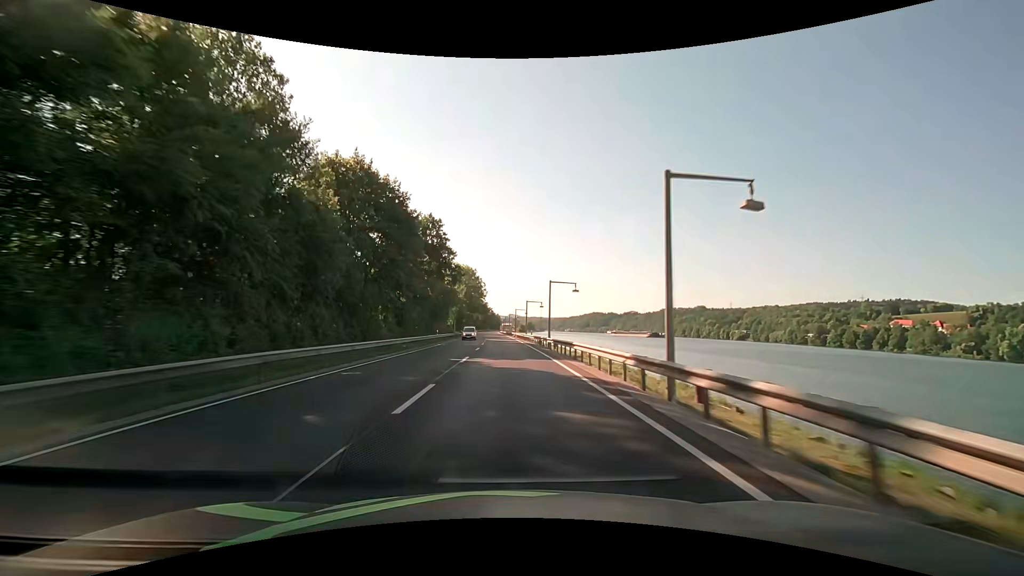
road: primary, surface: asphalt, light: Day
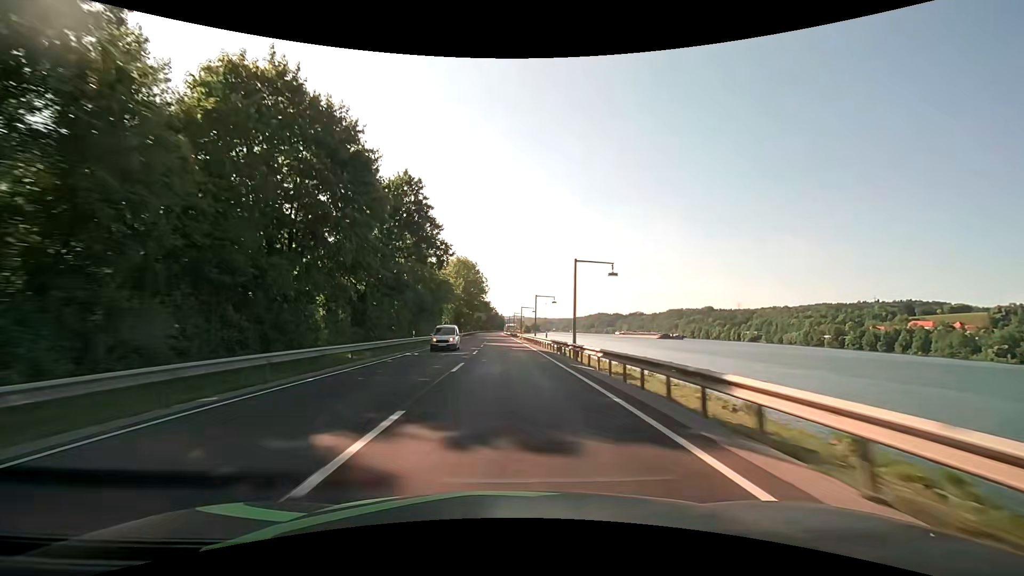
(0.0, +15.8) m; 0°
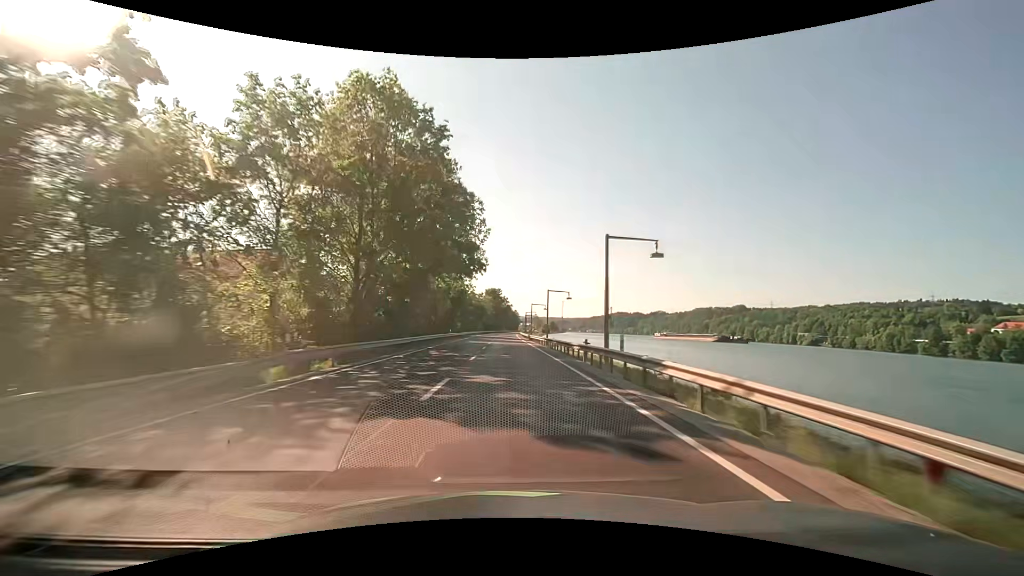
(-1.2, +79.1) m; -1°
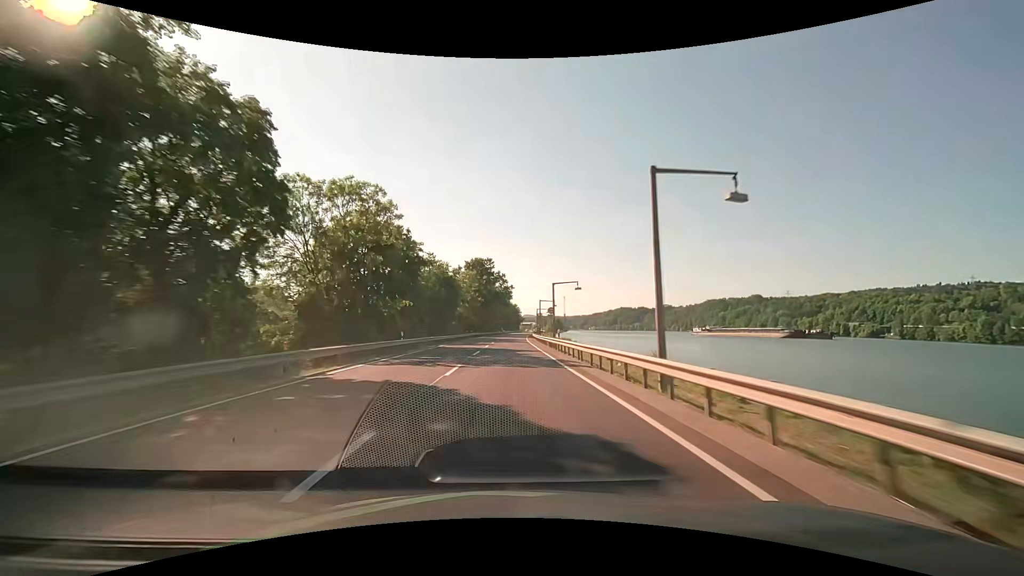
(0.0, +79.3) m; 0°
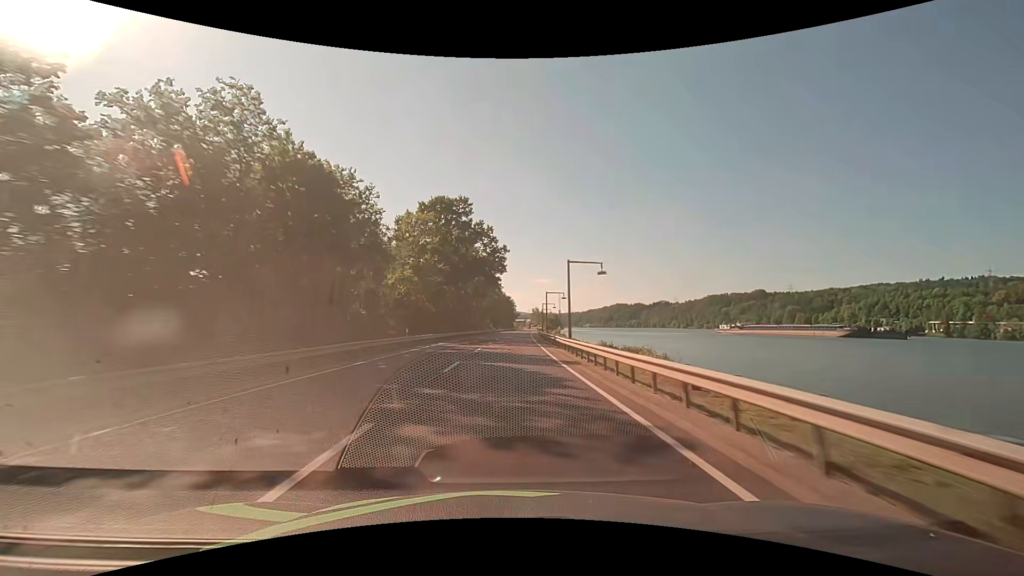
(+0.3, +47.6) m; +1°
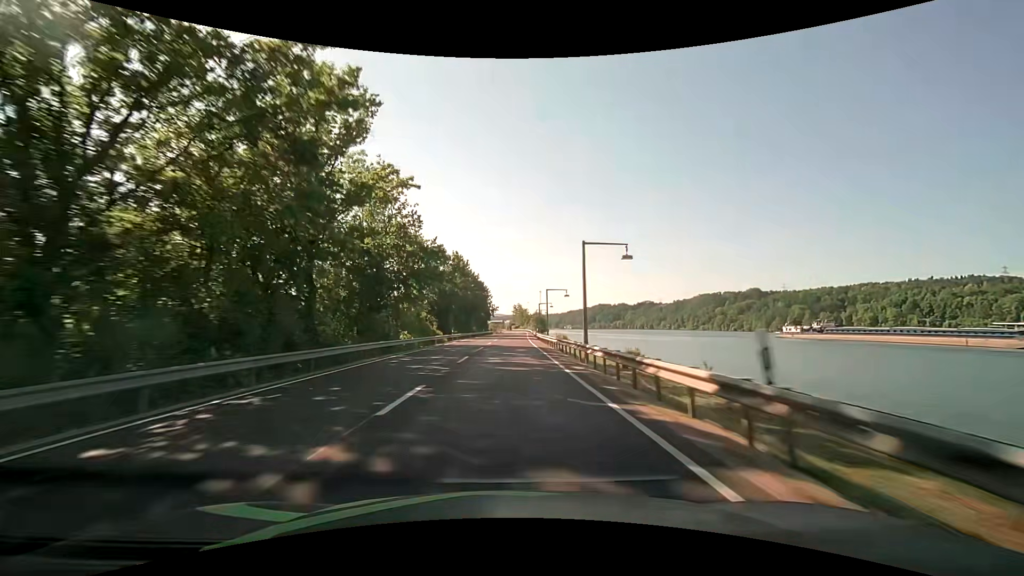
(+1.8, +79.2) m; +3°
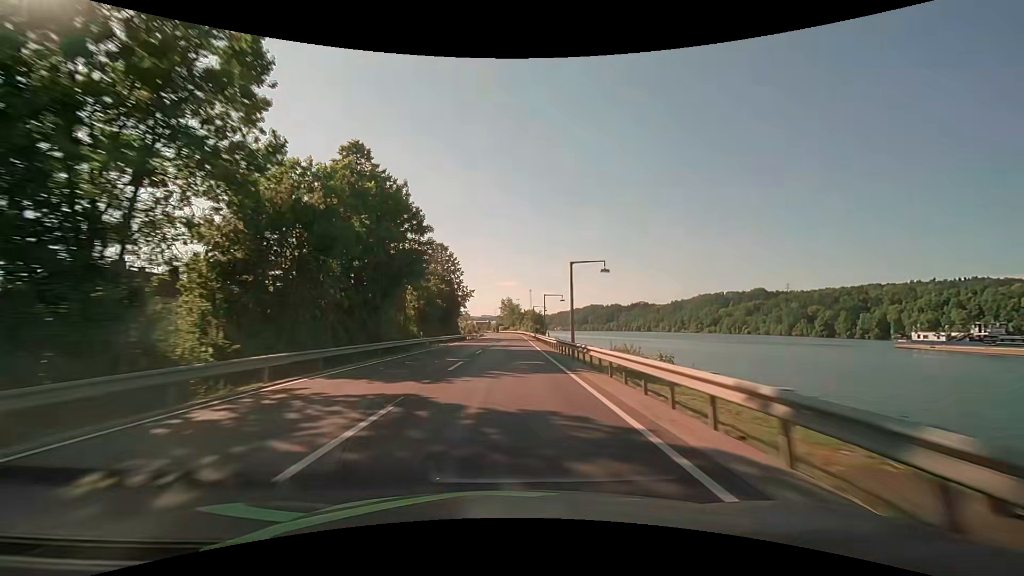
(+0.8, +63.3) m; +1°
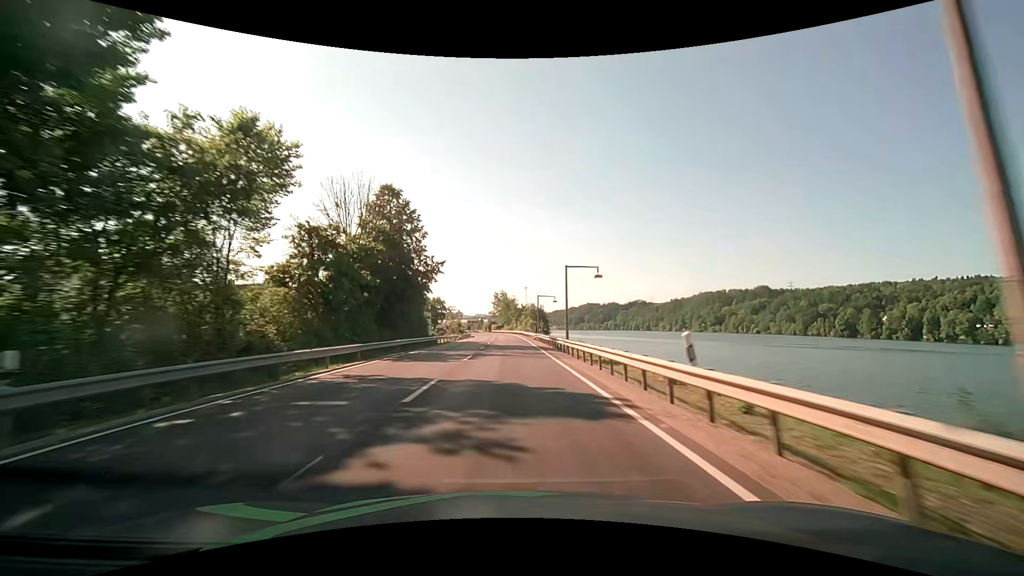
(+0.2, +31.6) m; +1°
(0, +10) (0, +20) (0, +30) (0, +40) (0, +50) (0, +60) (0, +70) (0, +80) (-1, +90) (-1, +100) m
